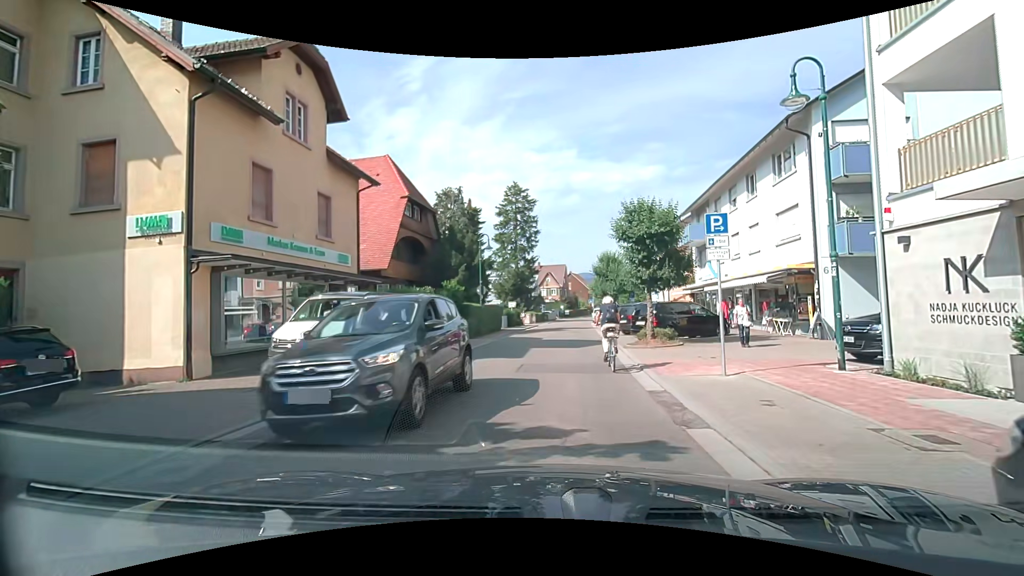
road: tertiary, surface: asphalt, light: Day
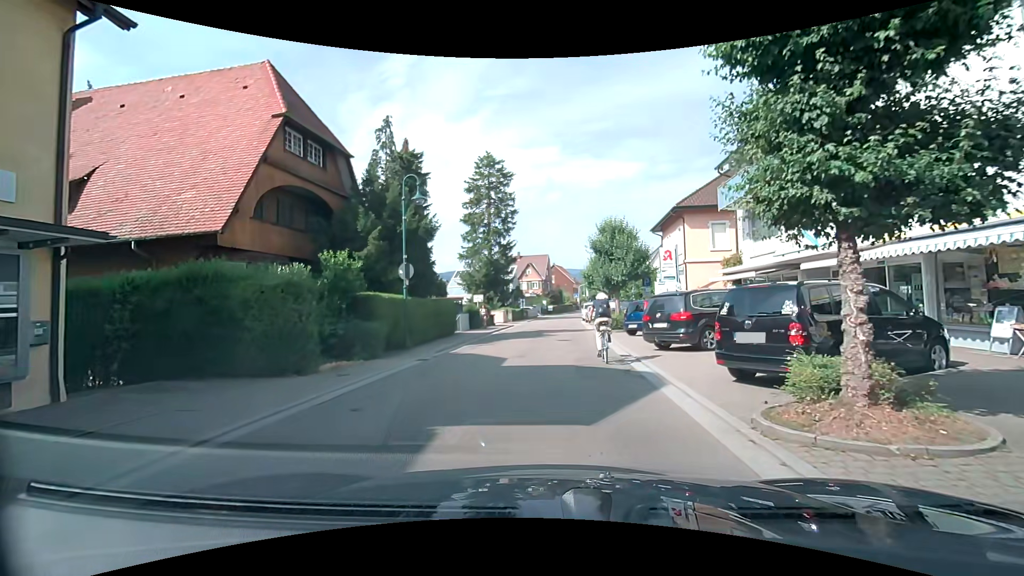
(+0.3, +12.8) m; +2°
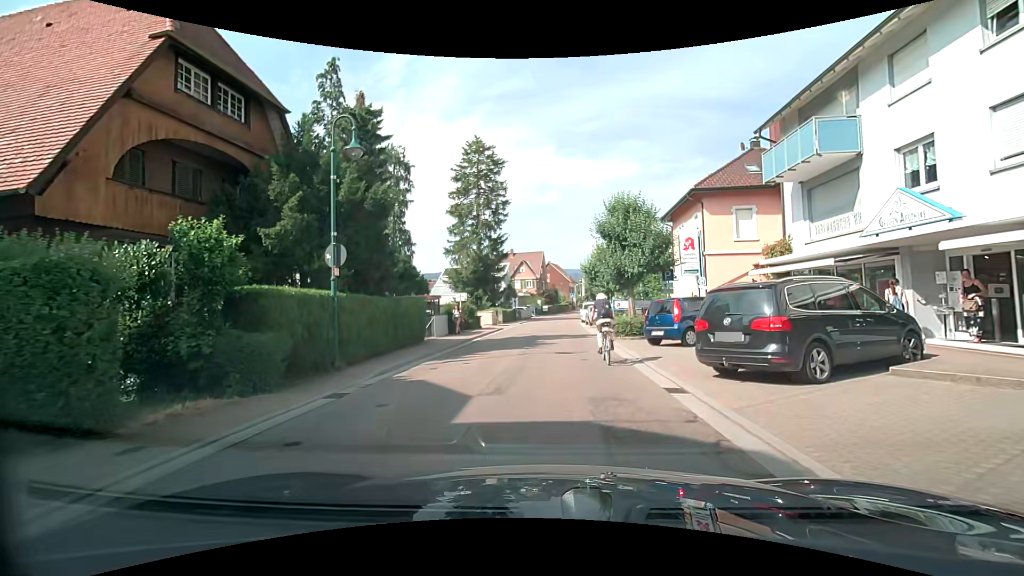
(0.0, +5.6) m; -1°
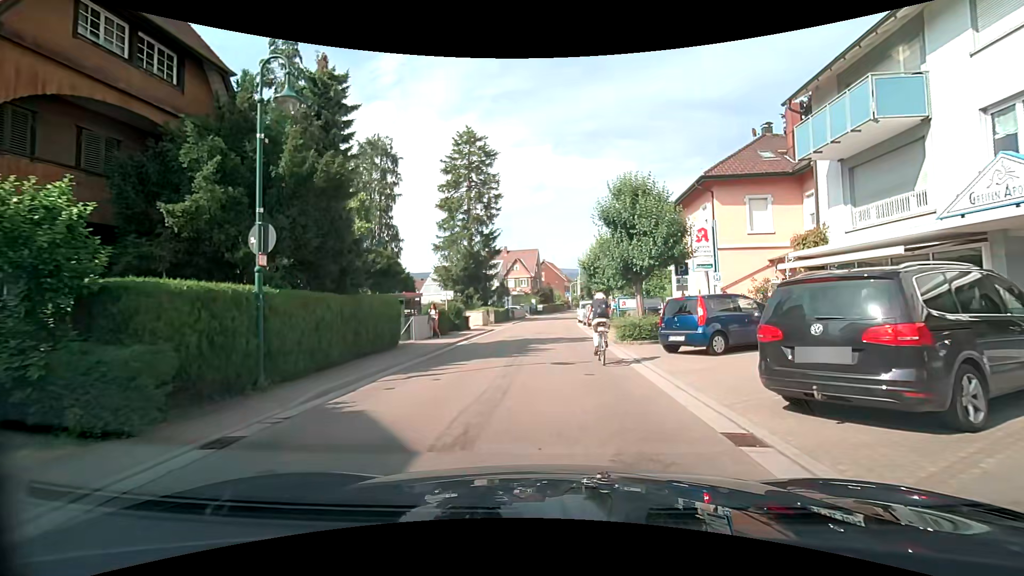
(+0.1, +2.9) m; +2°
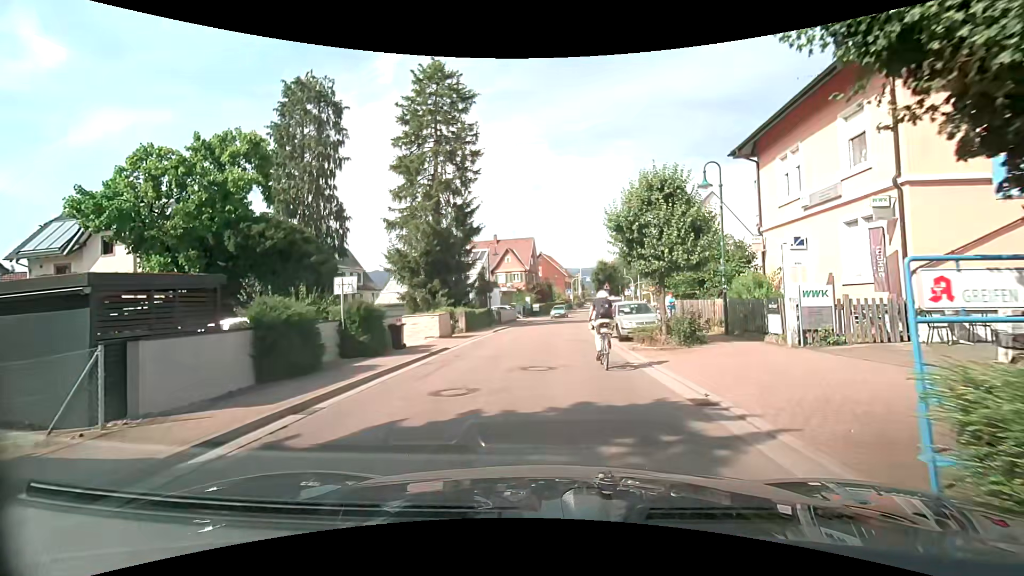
(+0.1, +14.9) m; 0°
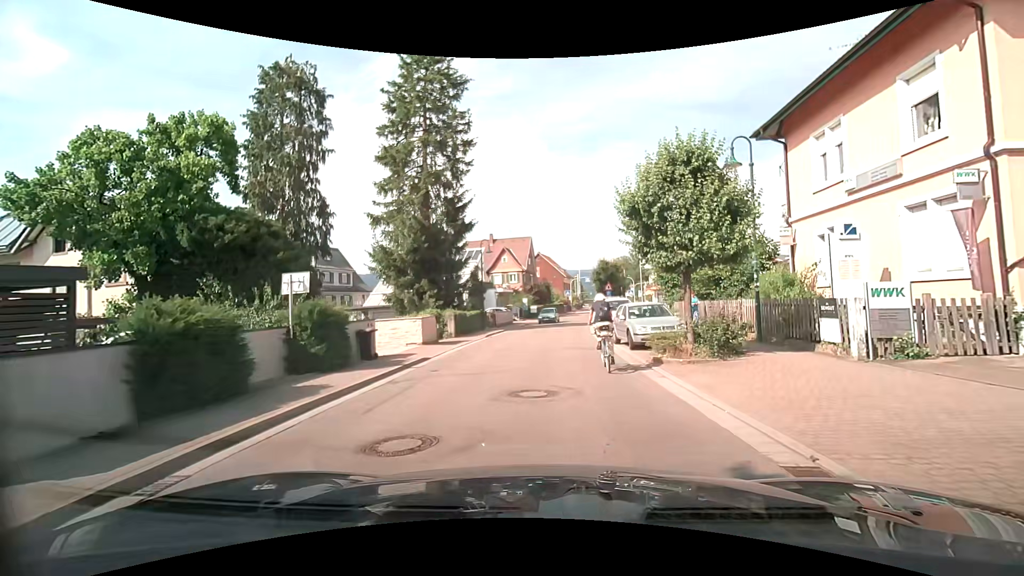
(0.0, +2.9) m; +1°
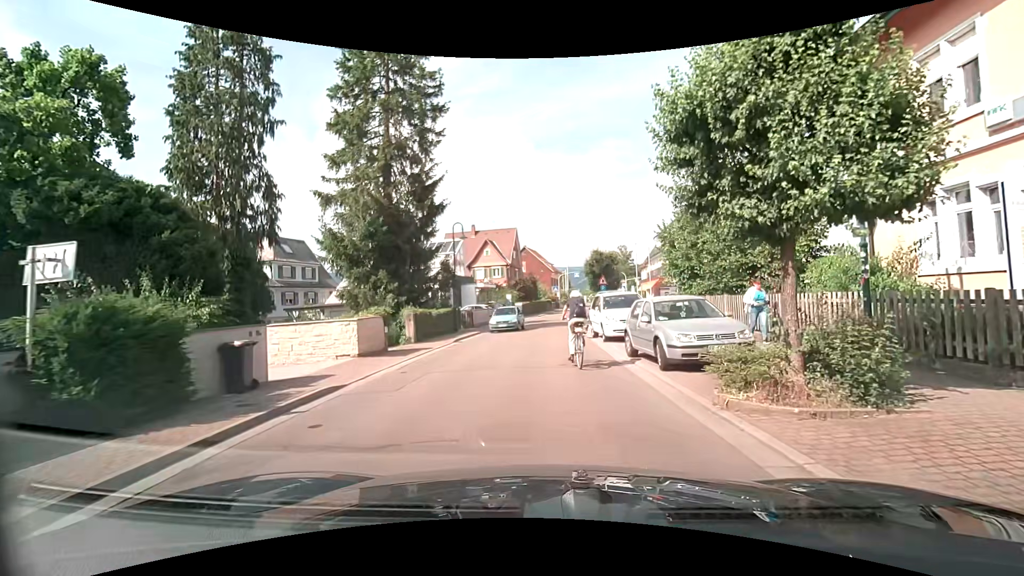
(0.0, +5.7) m; 0°
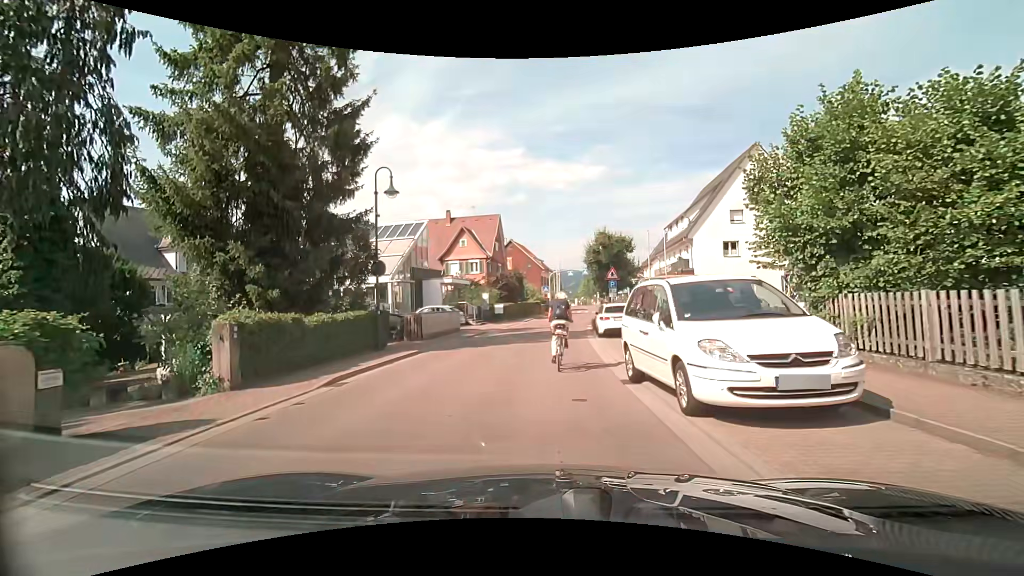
(+0.4, +11.5) m; +3°
(0, +10) (0, +20) (0, +30) (+1, +40) (+2, +50) (+3, +60) (+4, +70) (+5, +80) (+7, +90) (+7, +100) m
